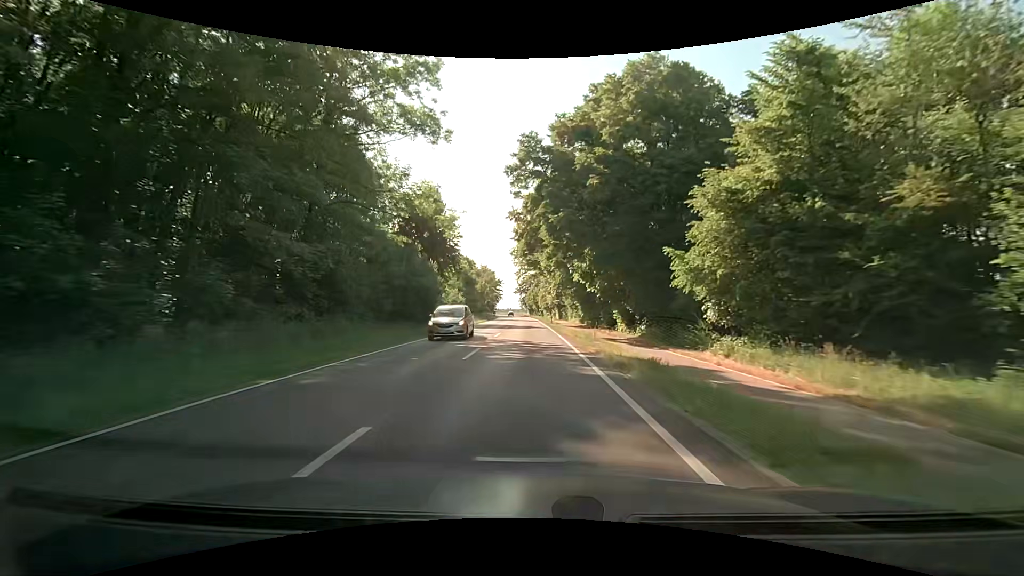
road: secondary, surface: asphalt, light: Day
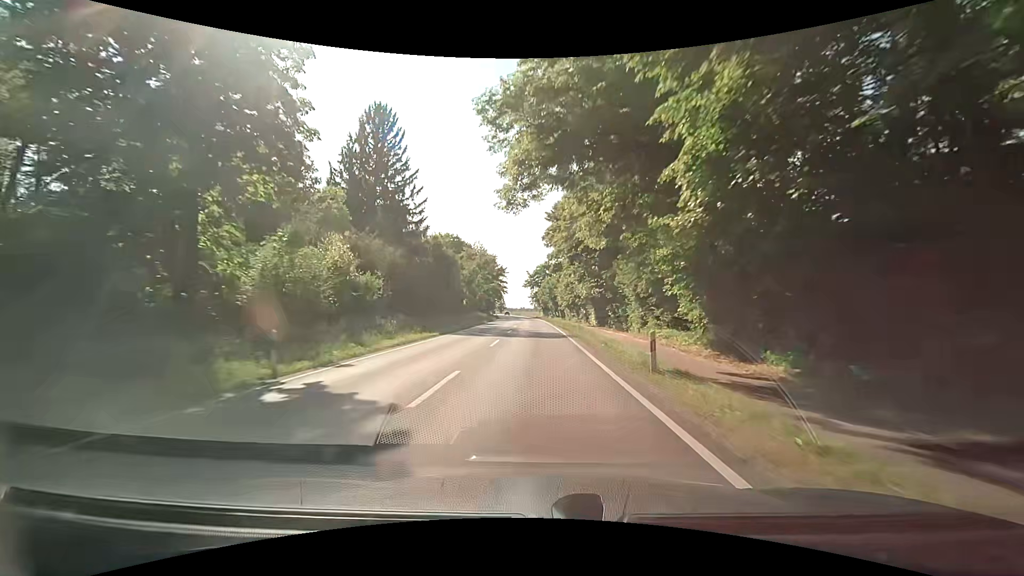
(-0.5, +43.2) m; -2°
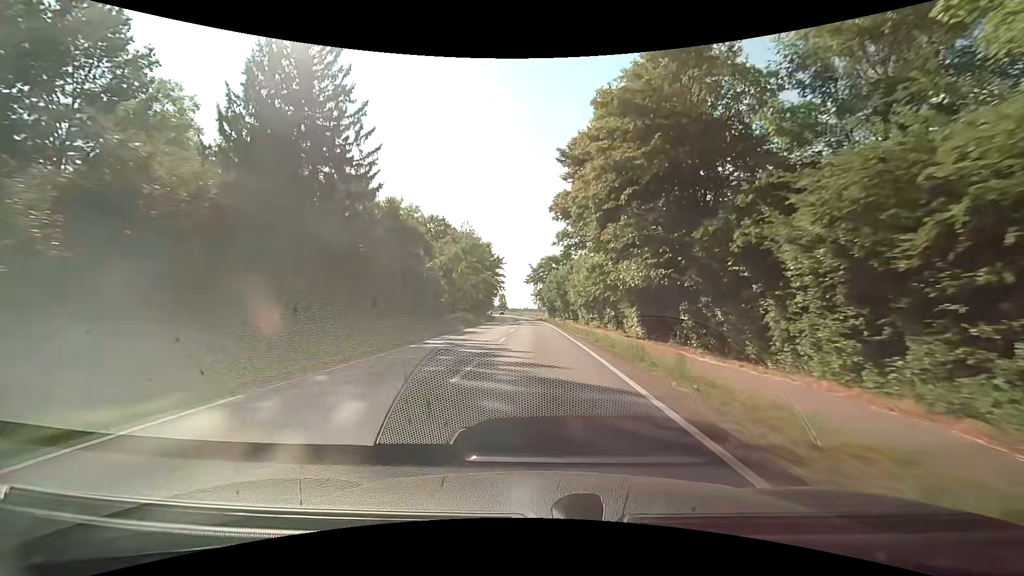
(0.0, +21.8) m; -1°
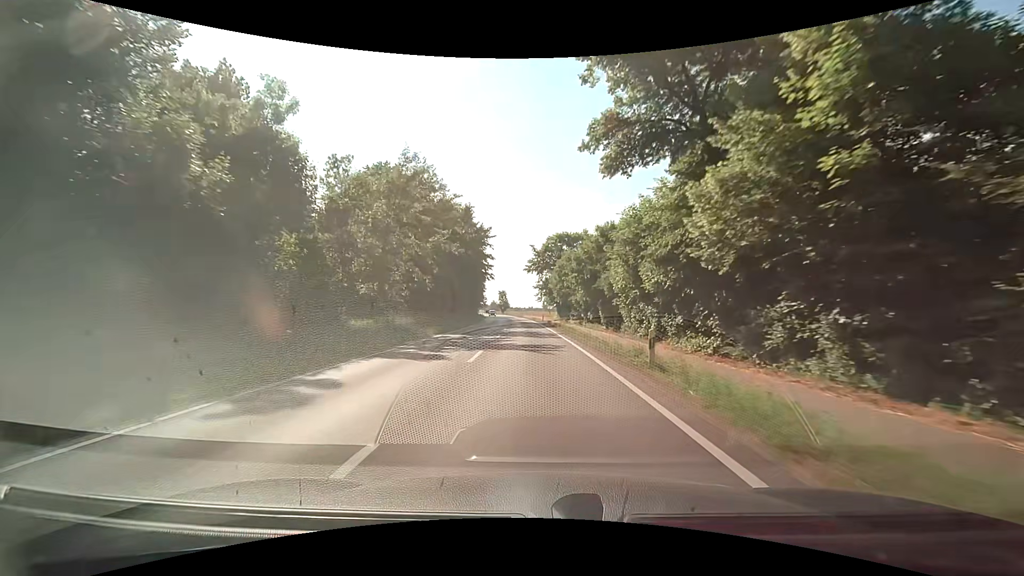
(+0.1, +32.7) m; 0°
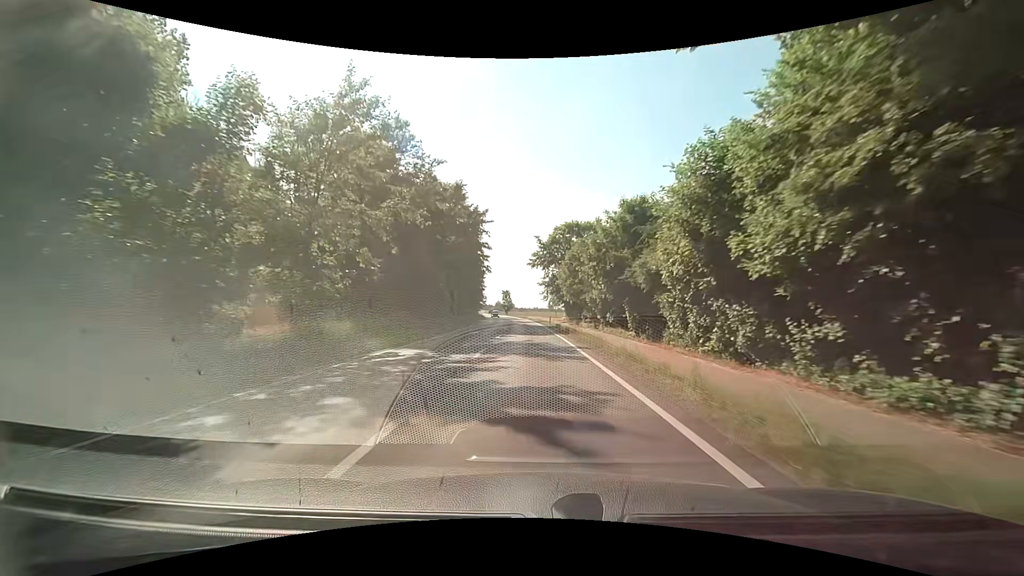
(-0.1, +10.9) m; 0°
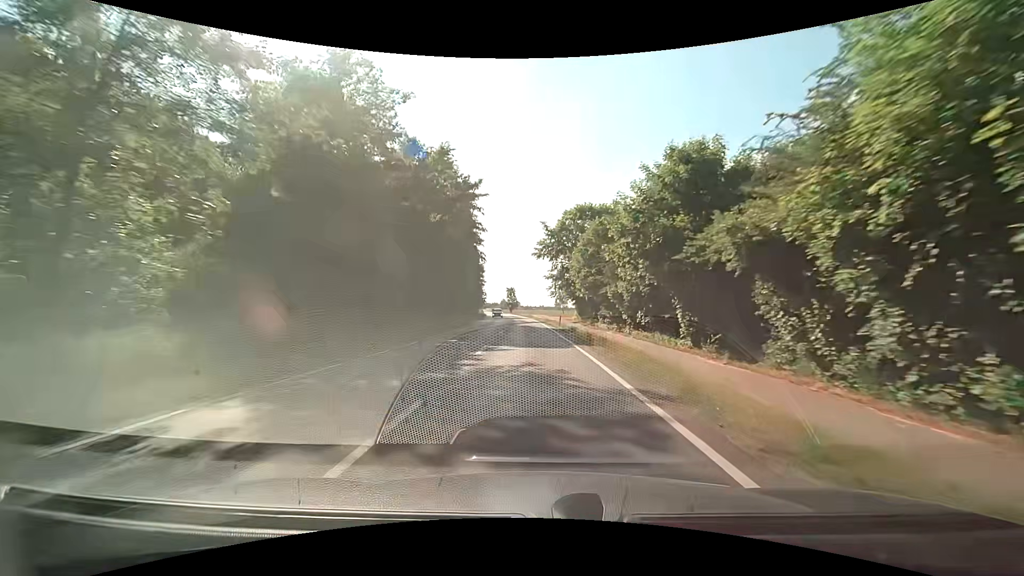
(-0.2, +10.9) m; -2°
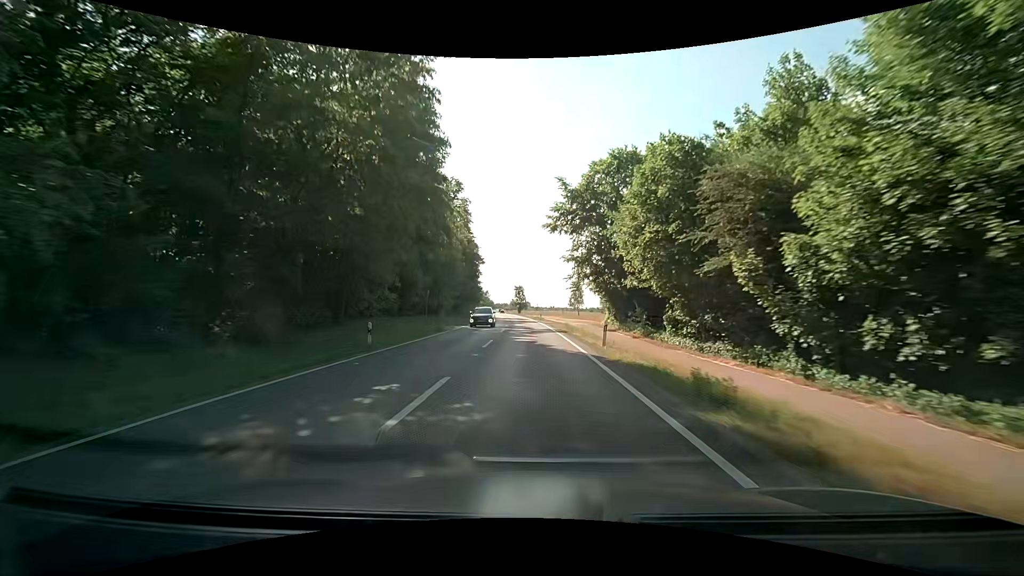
(-0.1, +21.8) m; -1°
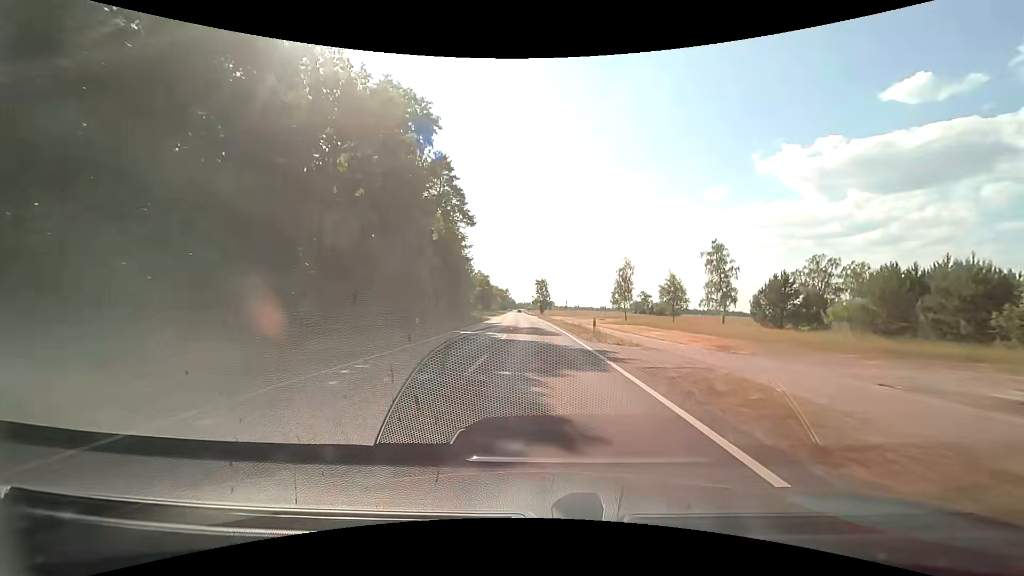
(-1.2, +43.6) m; -3°
(0, +10) (0, +20) (0, +30) (-1, +40) (-1, +50) (-1, +60) (-2, +70) (-2, +80) (-2, +90) (-3, +100) m
